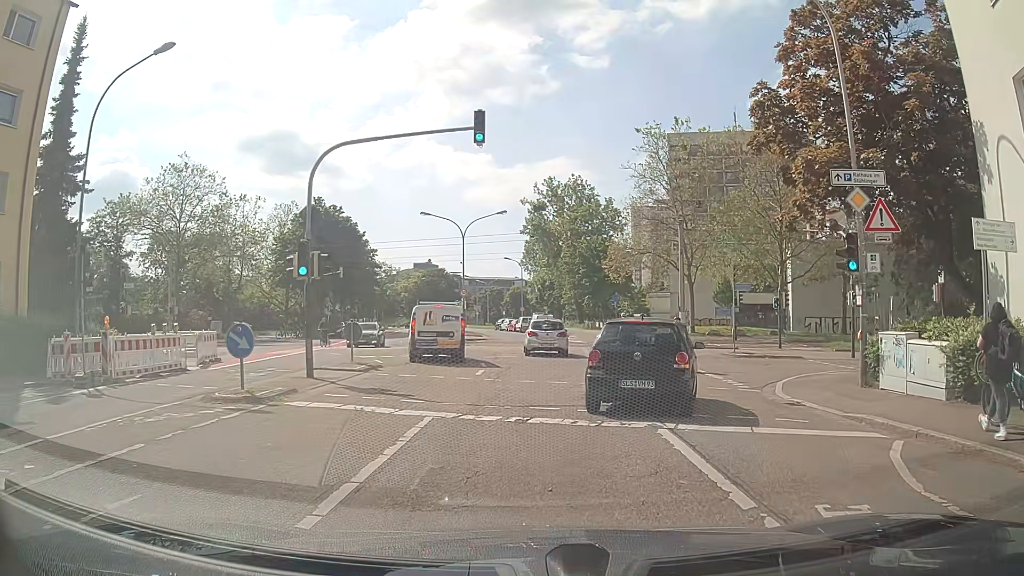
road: residential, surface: asphalt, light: Day
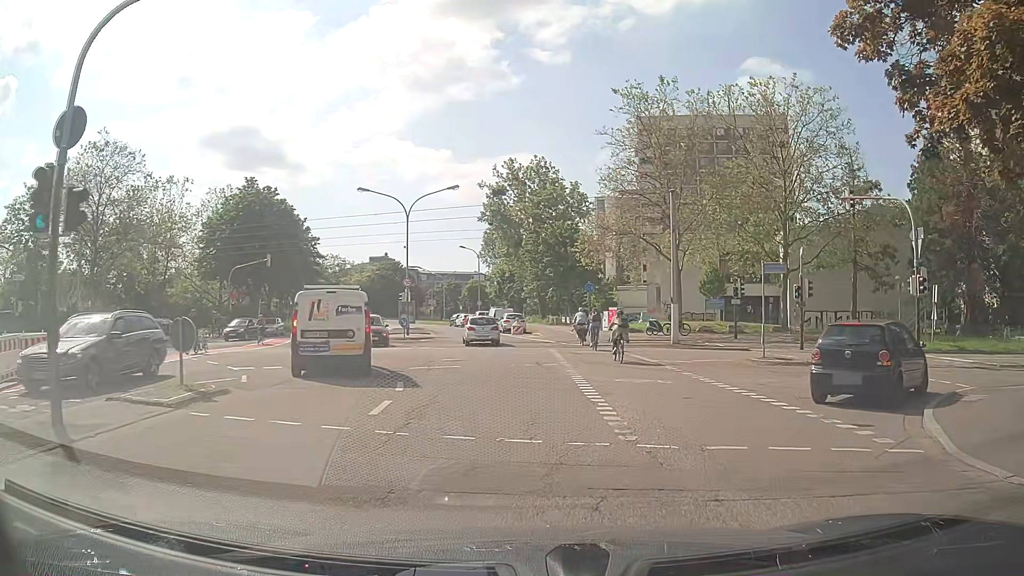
(+0.4, +8.3) m; +4°
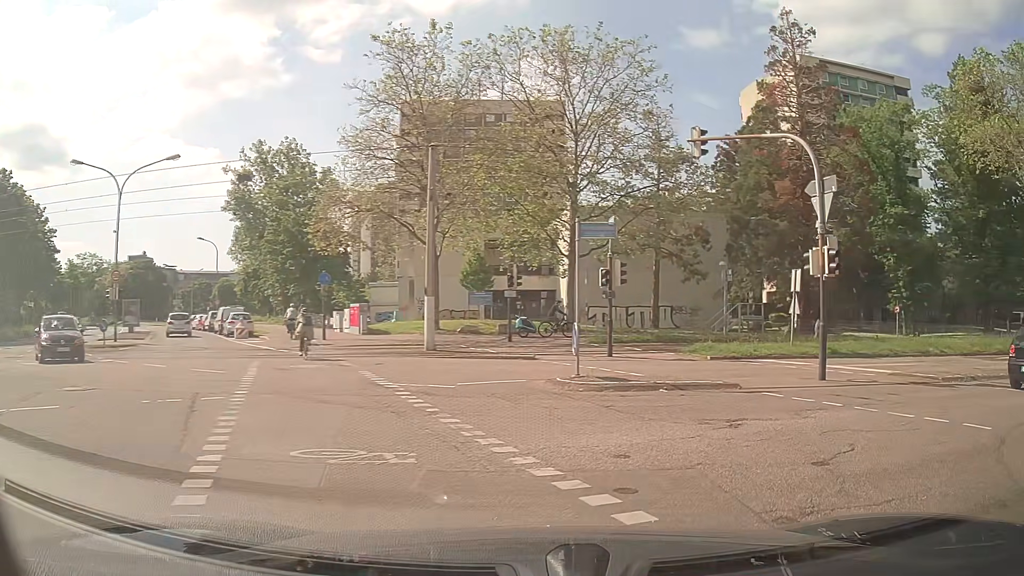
(+1.1, +8.4) m; +18°
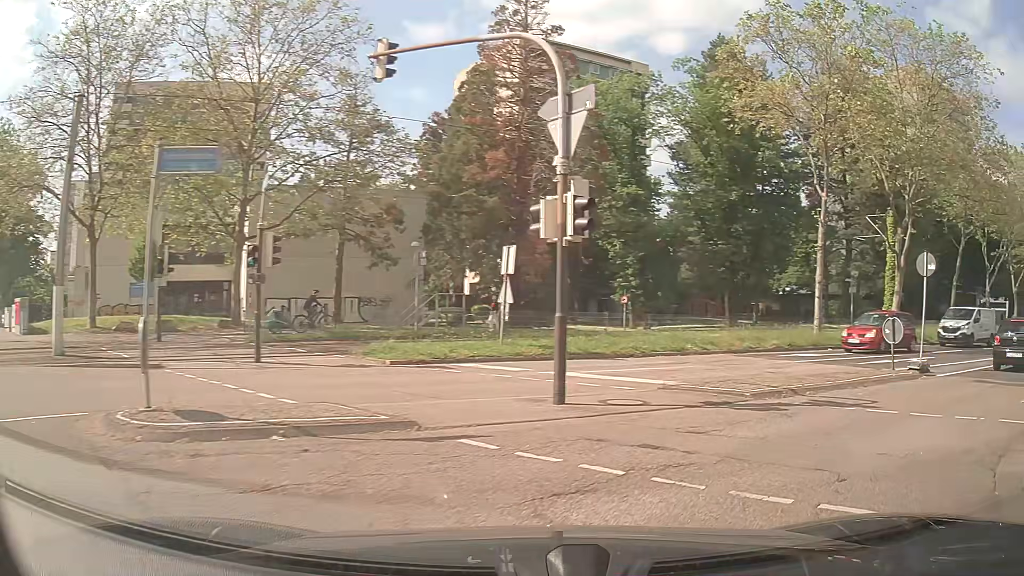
(+1.2, +5.5) m; +19°
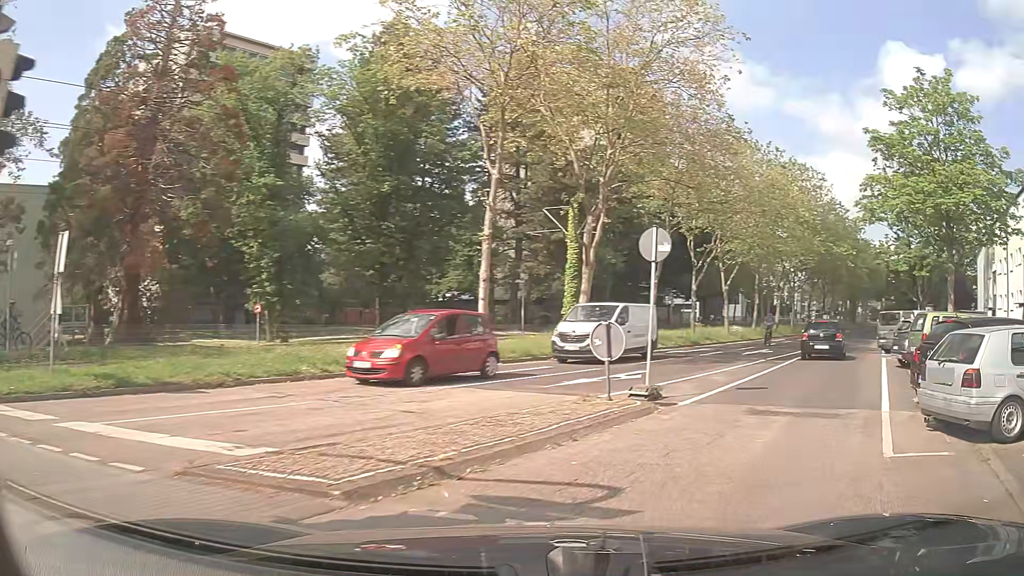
(+2.0, +5.3) m; +38°
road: tertiary
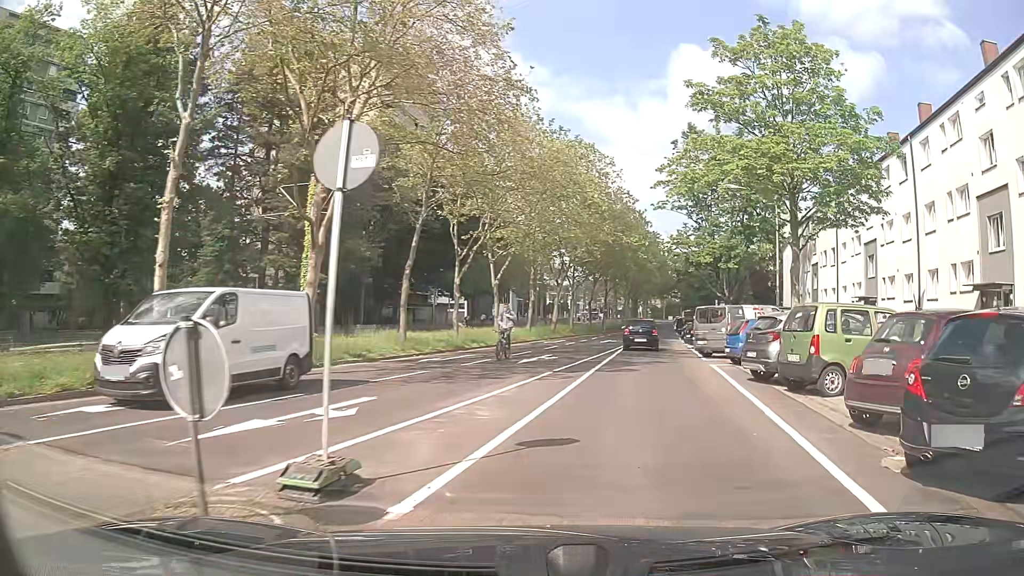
(+1.1, +6.5) m; +18°
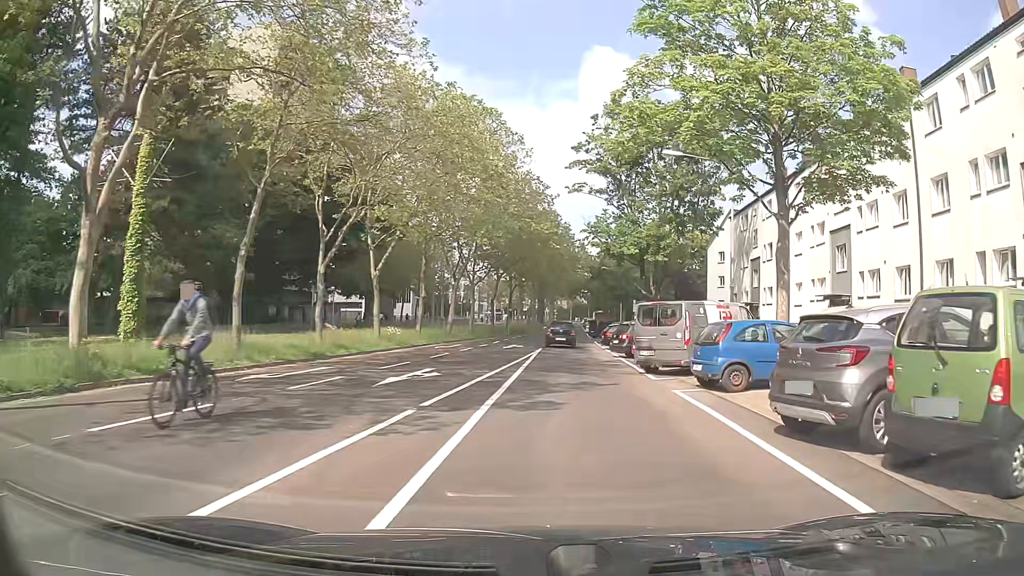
(+0.6, +7.5) m; +8°
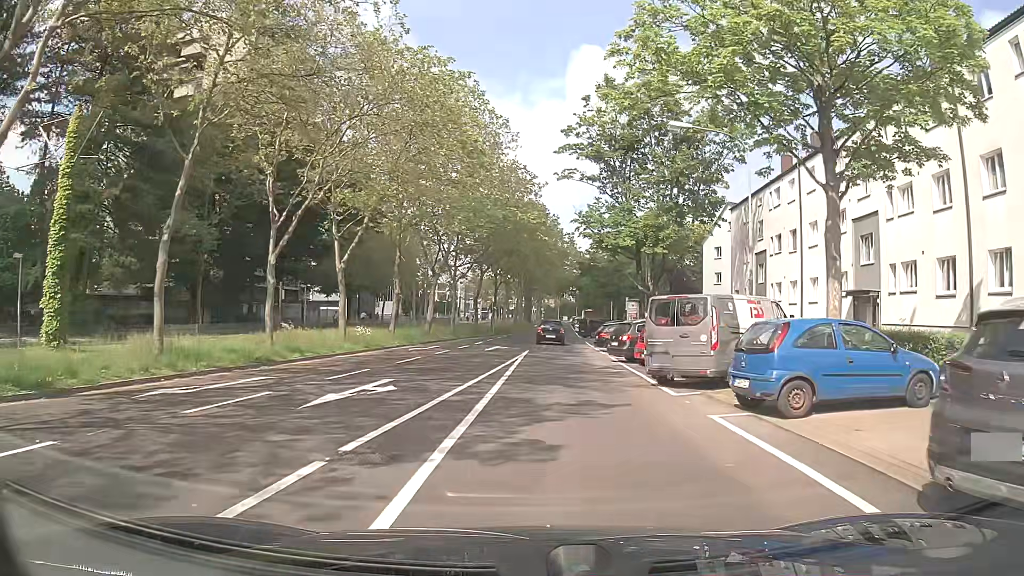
(0.0, +3.9) m; +1°
(0, +10) (0, +20) (+1, +30) (+1, +40) (+2, +50) (+3, +60) (+3, +70) (+4, +80) (+4, +90) (+5, +100) m
